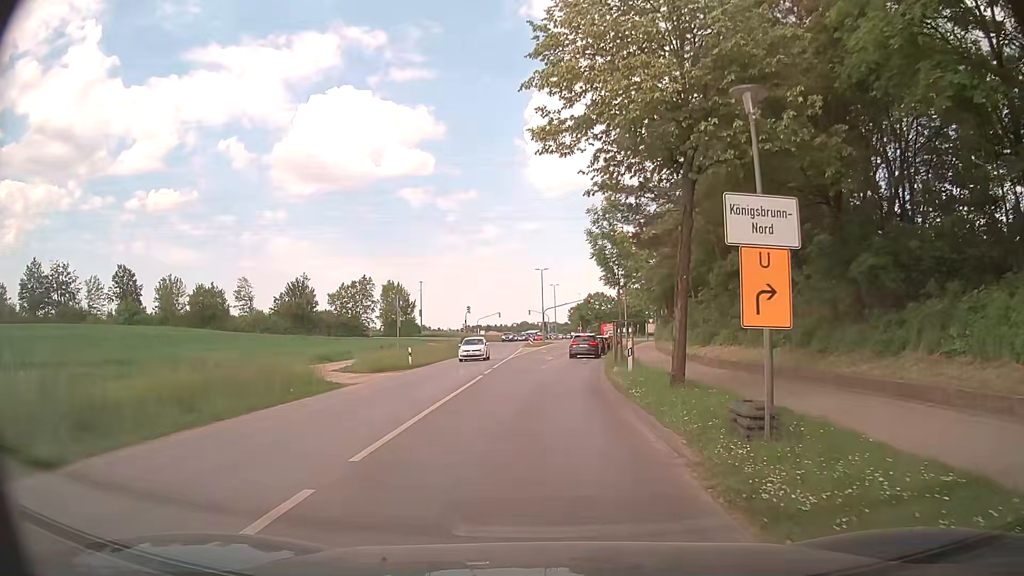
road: tertiary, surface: asphalt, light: Day
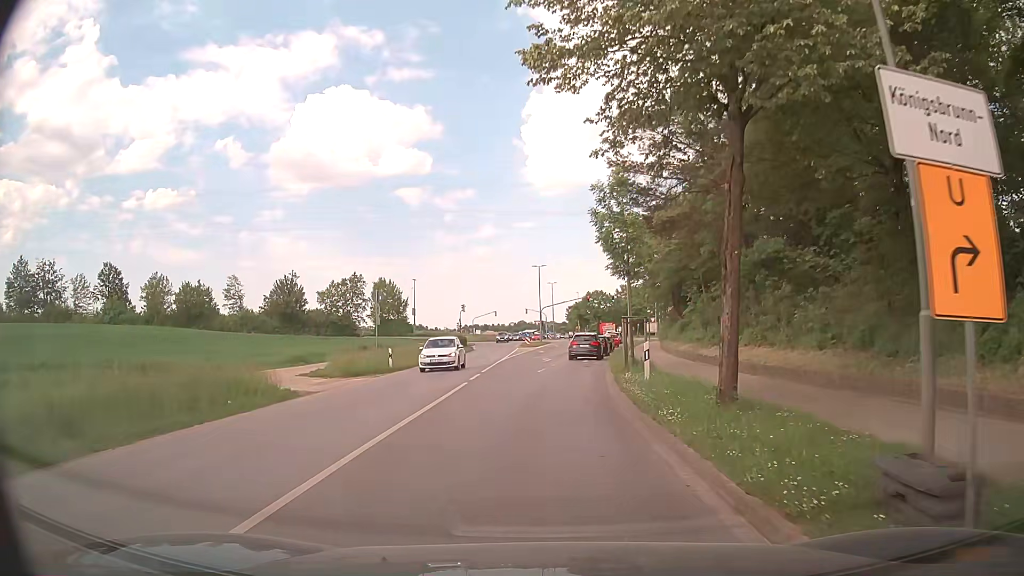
(0.0, +3.9) m; 0°
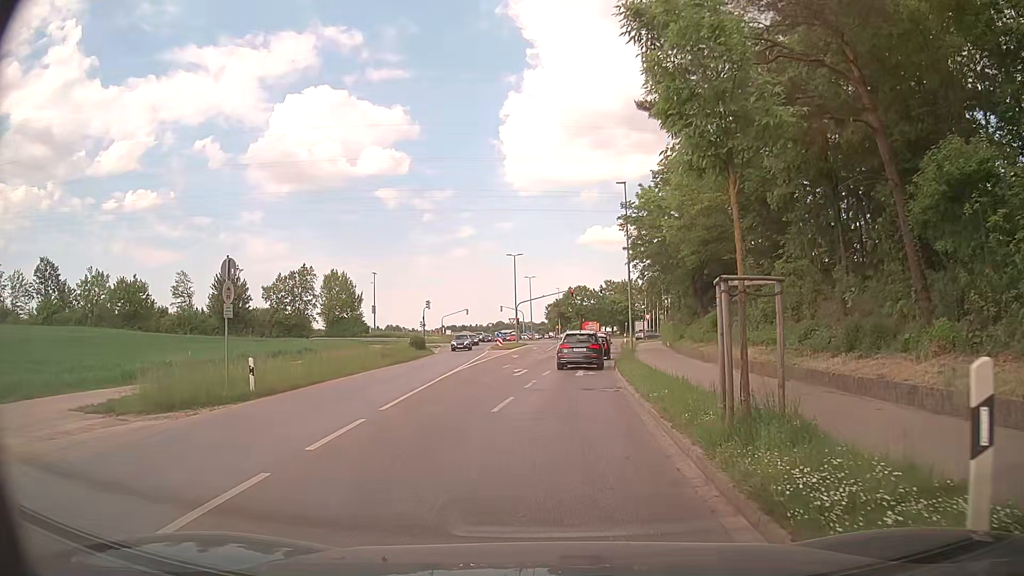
(+0.1, +13.5) m; +1°
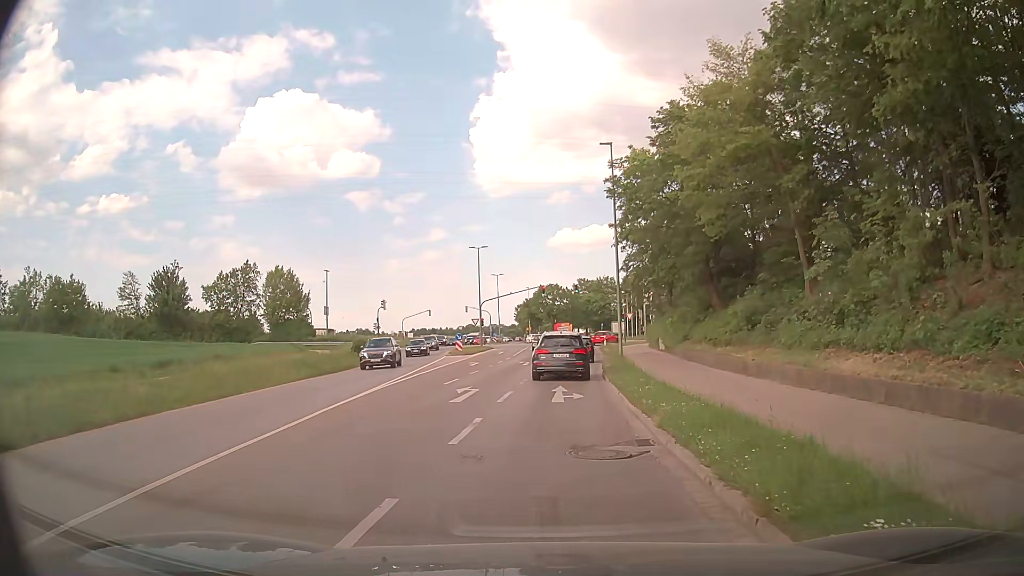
(+0.3, +9.4) m; +2°
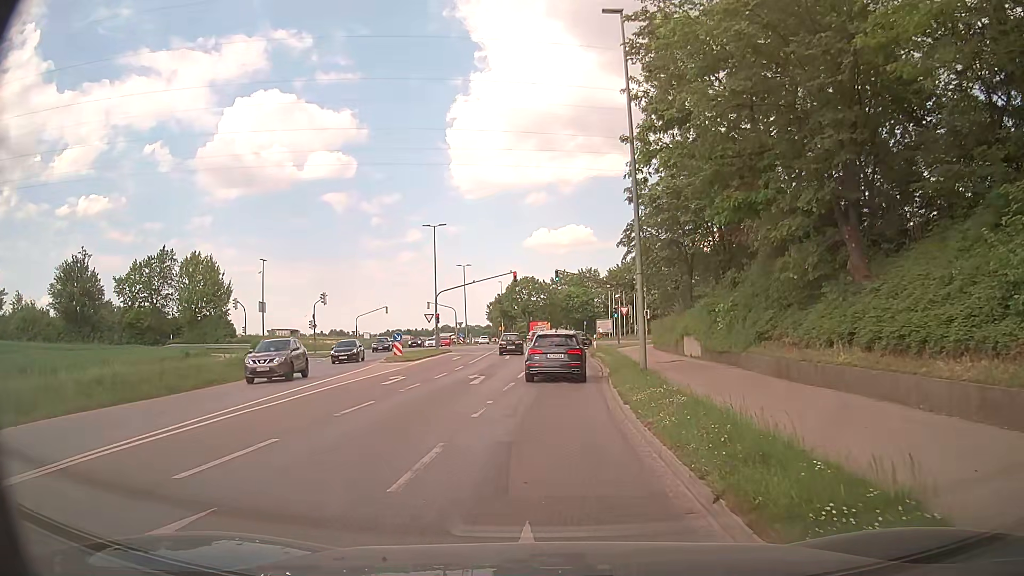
(+0.7, +14.8) m; +4°
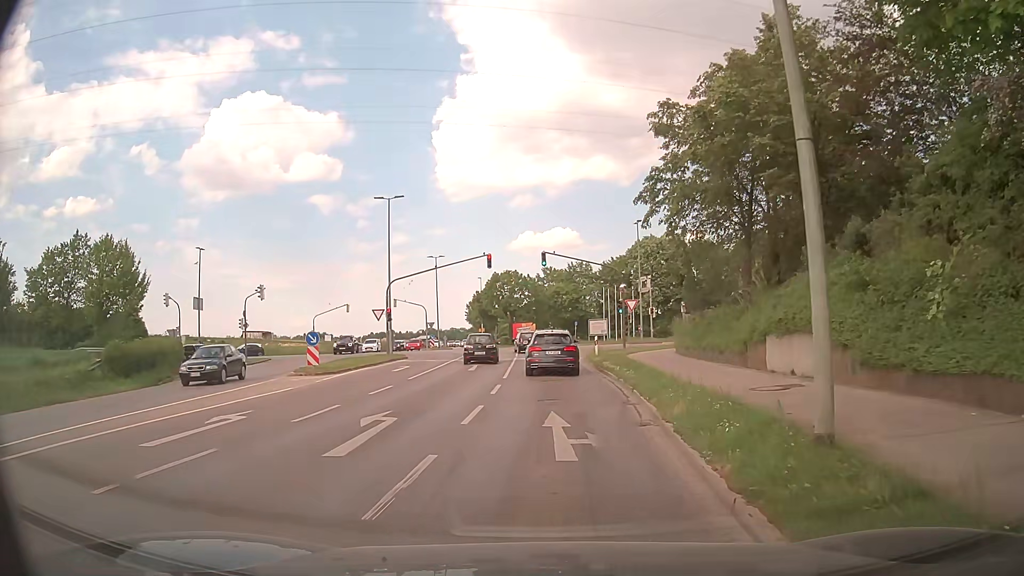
(0.0, +13.0) m; +1°
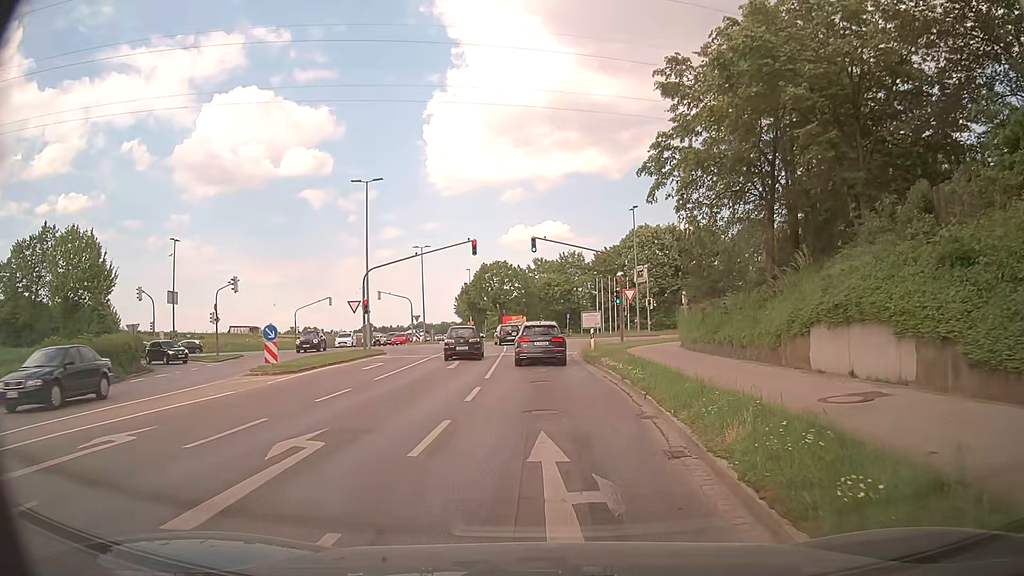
(0.0, +3.6) m; 0°
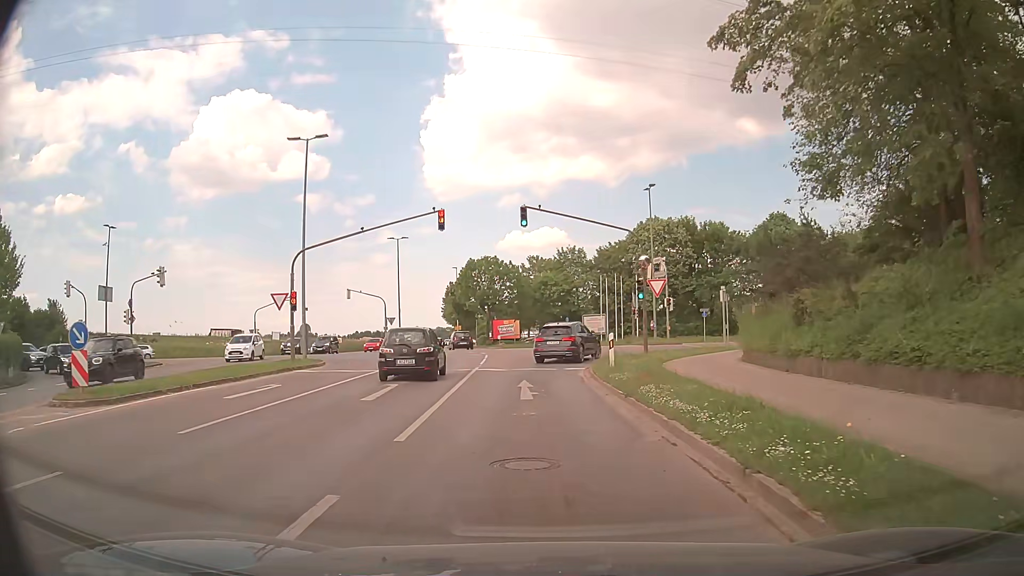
(+0.2, +11.0) m; 0°
(0, +10) (0, +20) (+1, +30) (+7, +38) (+17, +41) (+27, +42) (+37, +42) (+47, +42) (+57, +42) (+67, +43) m
